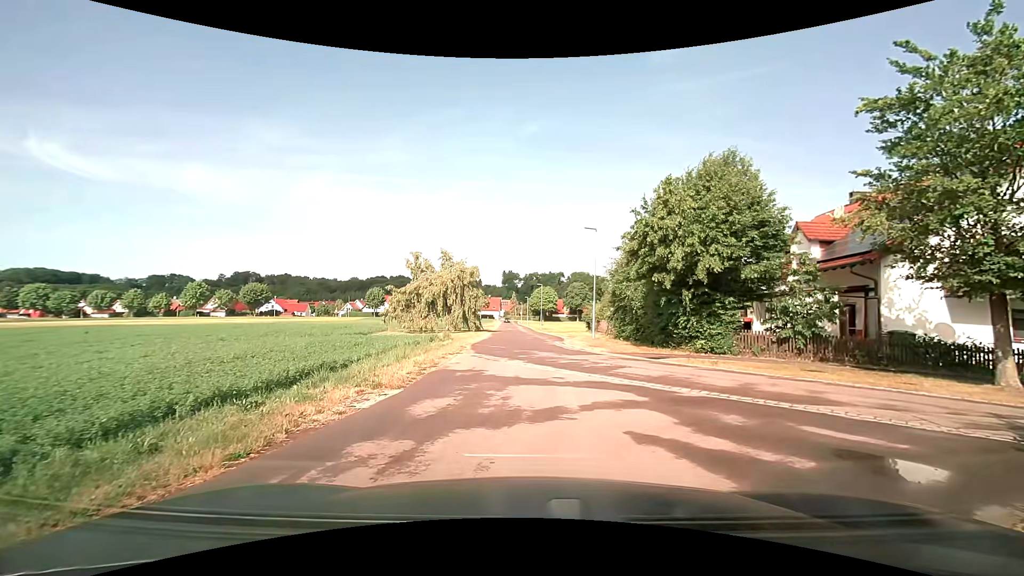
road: residential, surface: asphalt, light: Day
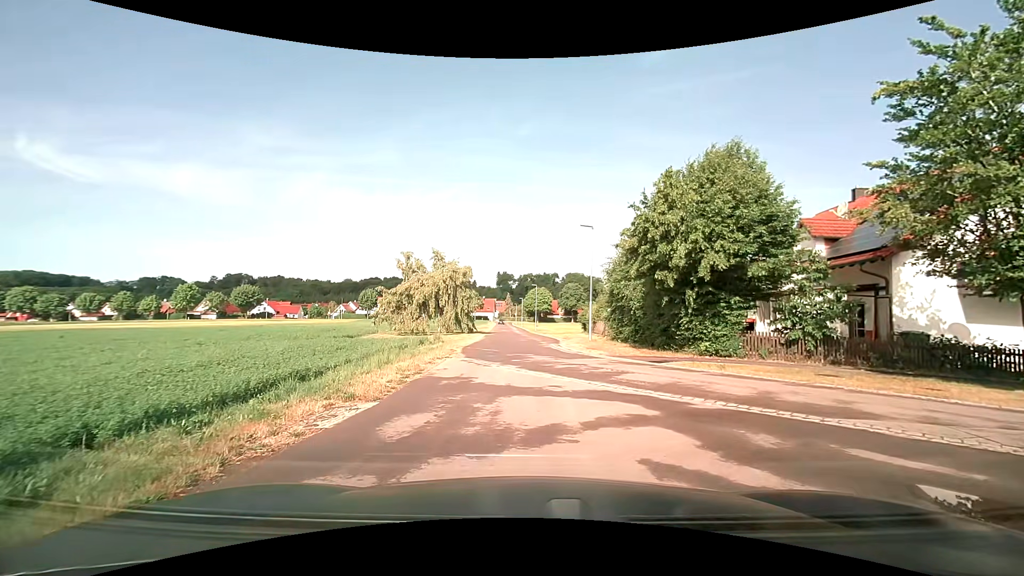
(0.0, +1.0) m; +2°
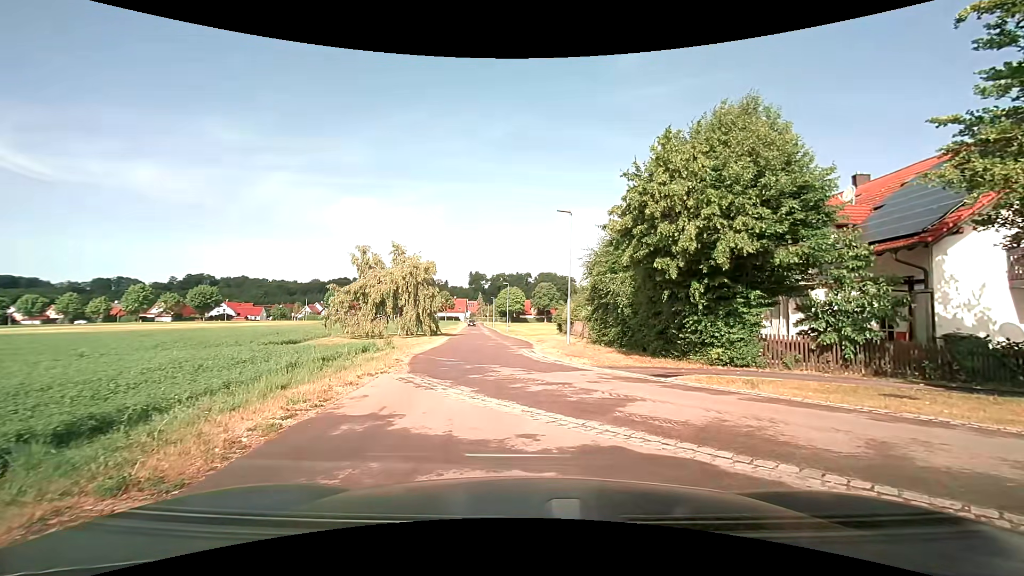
(0.0, +4.0) m; +1°
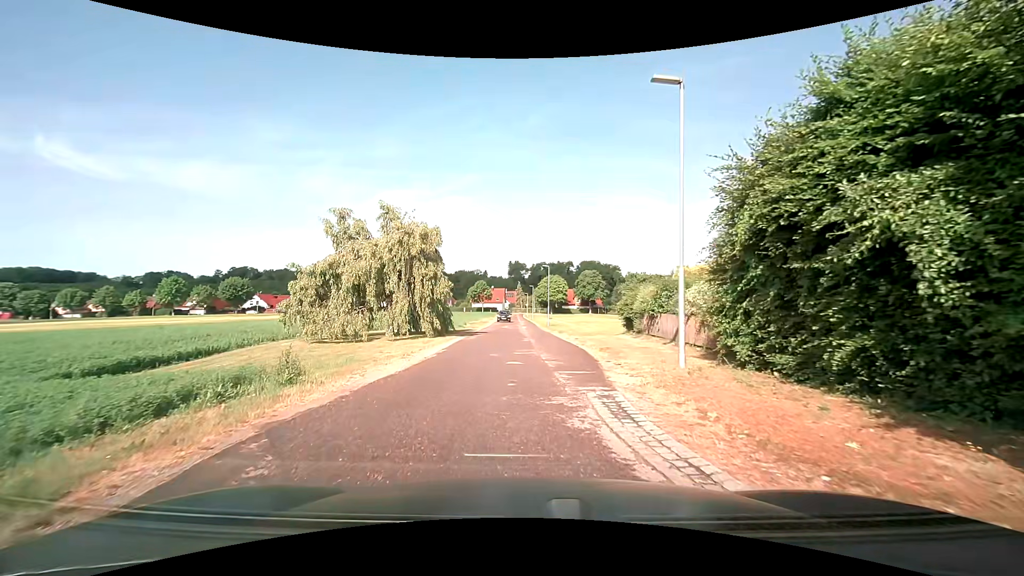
(-0.3, +12.5) m; -3°
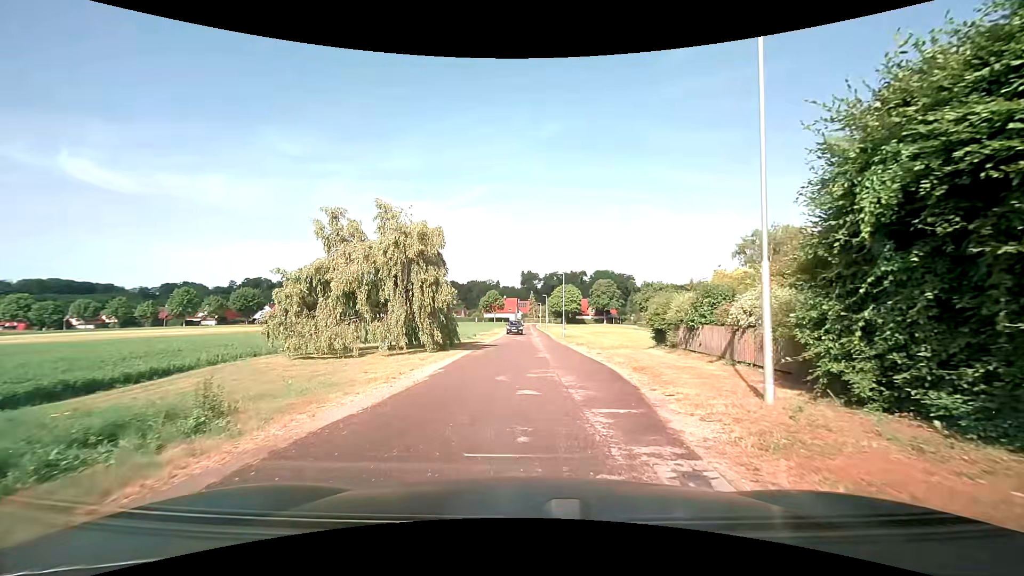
(-0.1, +3.1) m; -3°
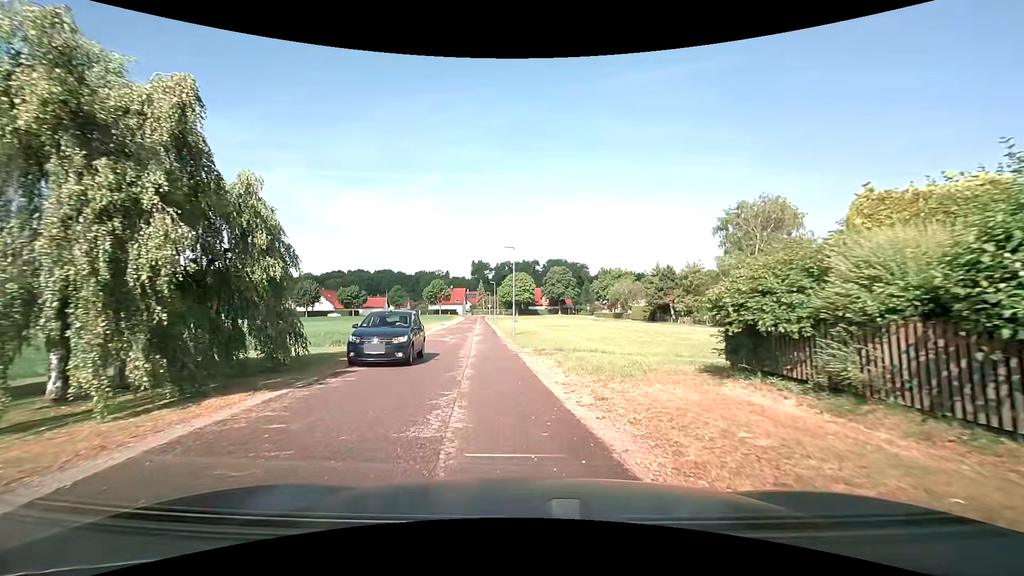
(+0.8, +13.5) m; +6°
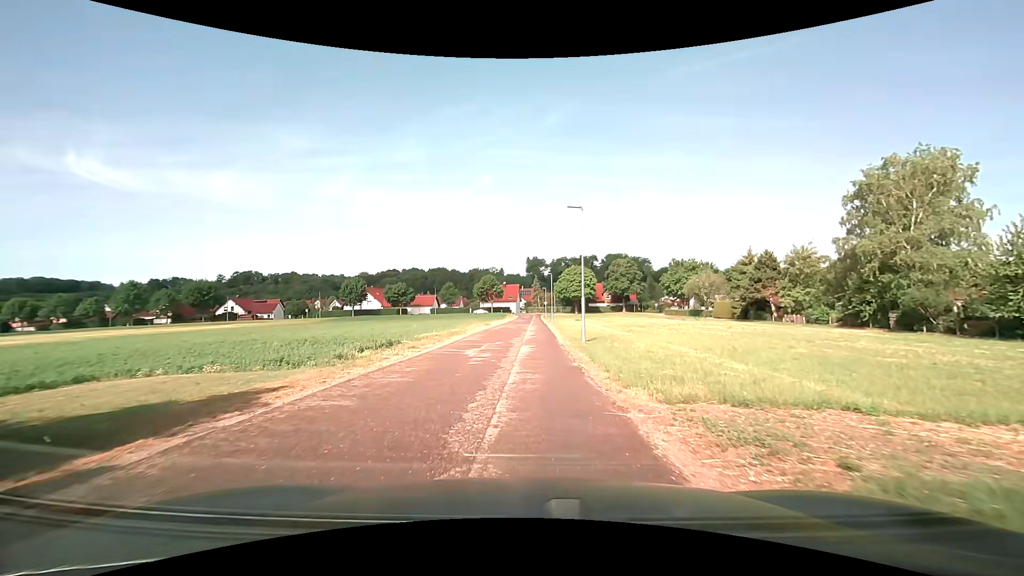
(-0.8, +12.3) m; -6°
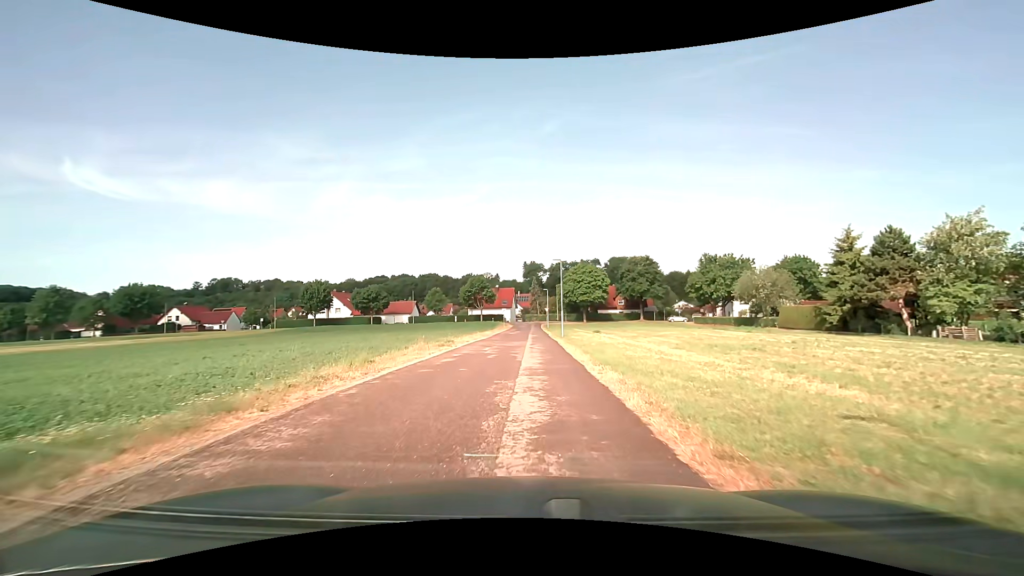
(-0.3, +23.0) m; 0°
(0, +10) (0, +20) (0, +30) (0, +40) (0, +50) (0, +60) (0, +70) (0, +80) (+1, +90) (+2, +100) m
